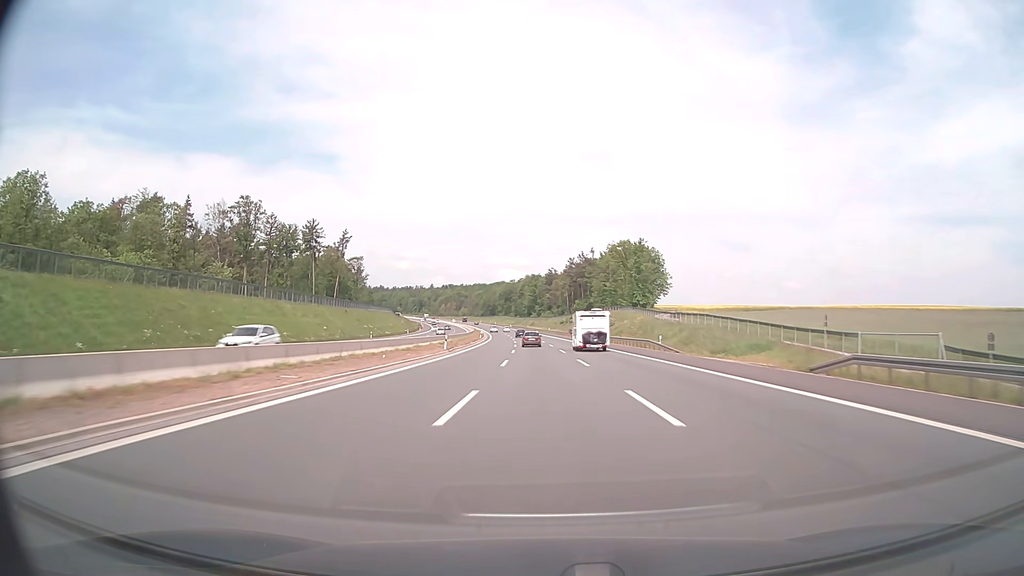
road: motorway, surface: asphalt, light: Day
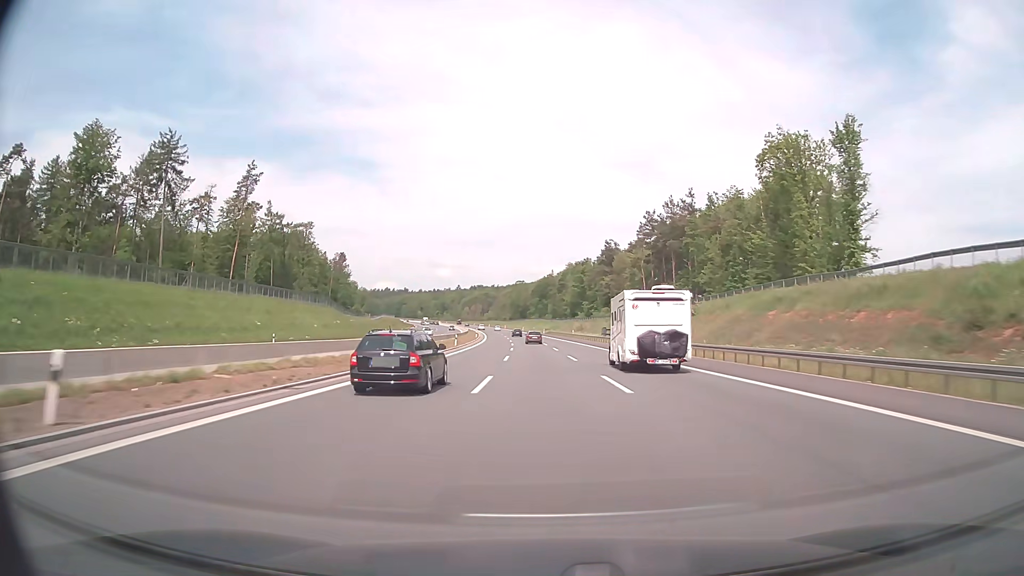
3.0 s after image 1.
(-2.9, +102.7) m; -3°
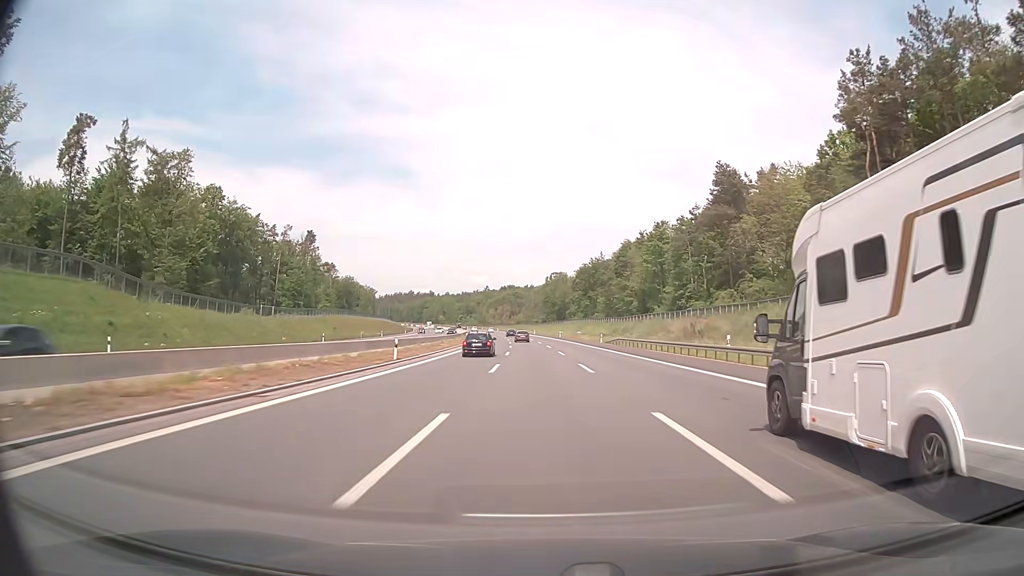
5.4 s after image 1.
(-2.2, +82.1) m; -3°
(0, +10) (0, +20) (0, +30) (-1, +40) (-1, +50) (-1, +60) (-2, +70) (-2, +80) (-3, +90) (-3, +100) m
